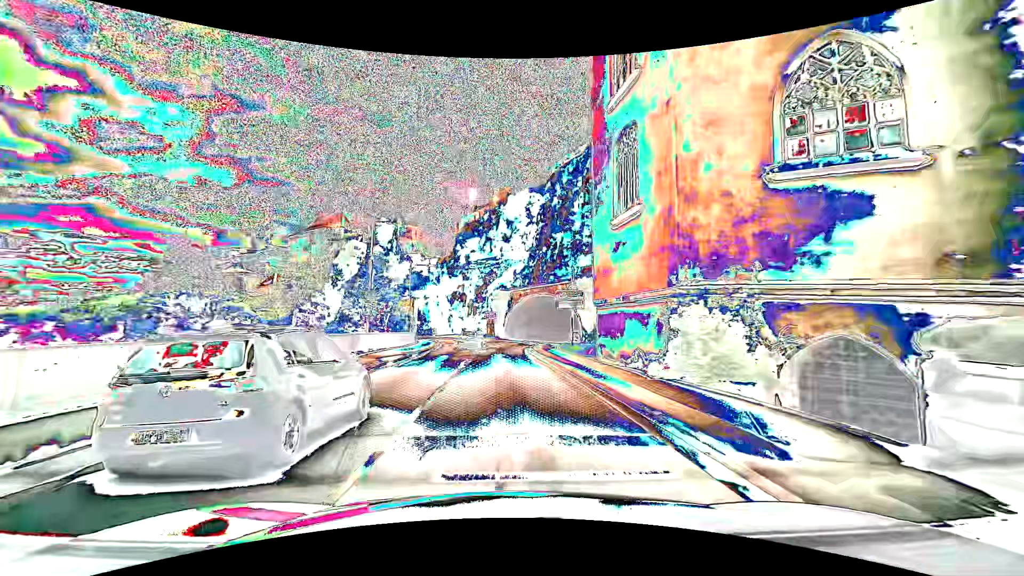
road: primary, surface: asphalt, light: Day
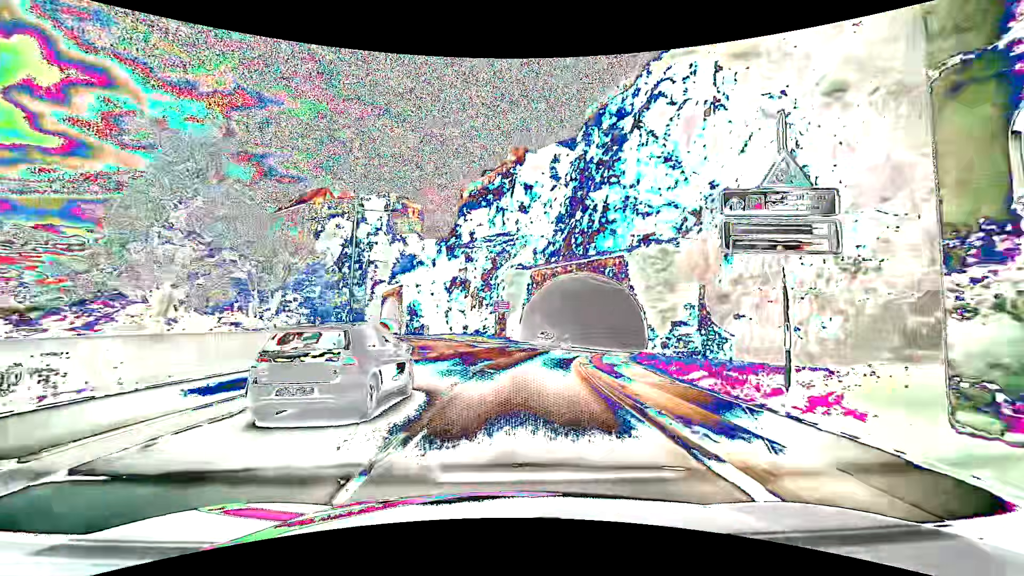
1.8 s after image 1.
(-0.5, +23.4) m; -2°
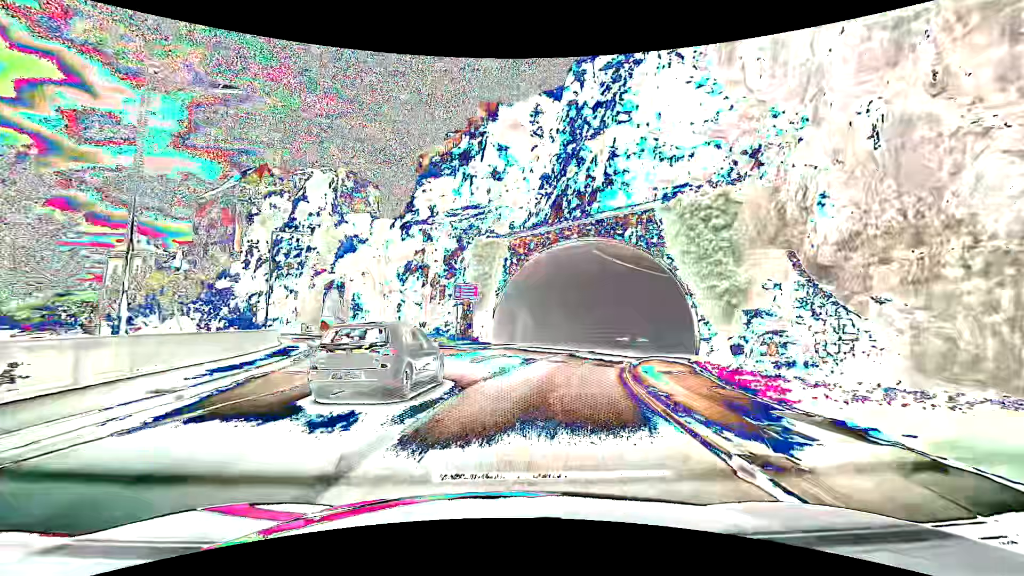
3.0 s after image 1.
(+0.3, +14.8) m; +2°
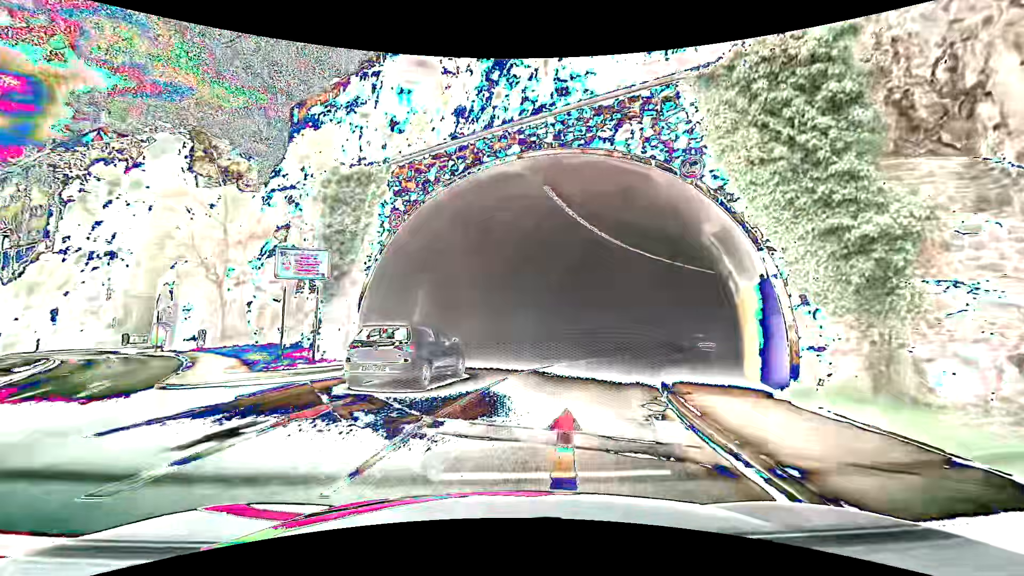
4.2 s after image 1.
(+1.2, +14.1) m; +10°
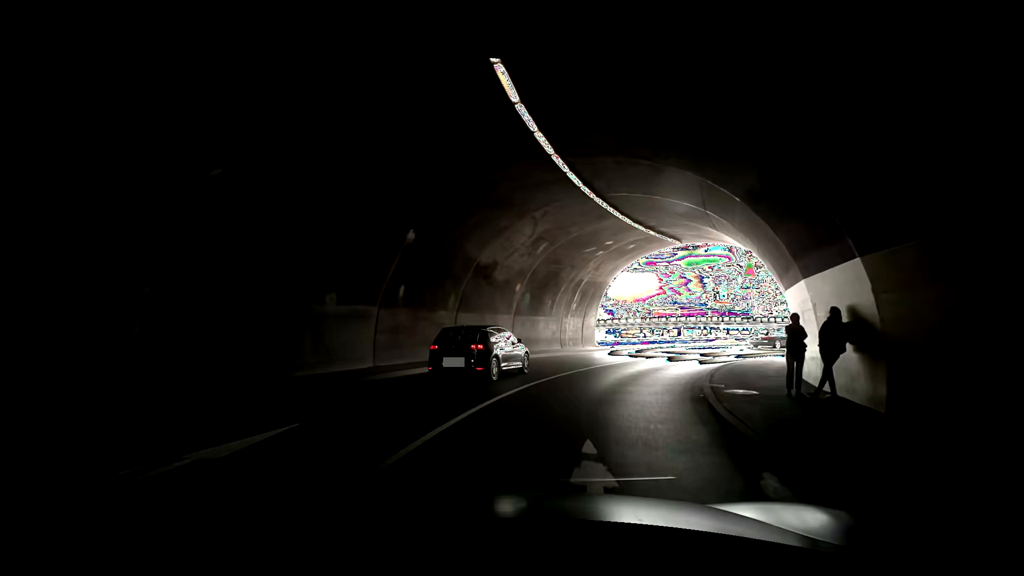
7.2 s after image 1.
(+8.9, +32.9) m; +26°
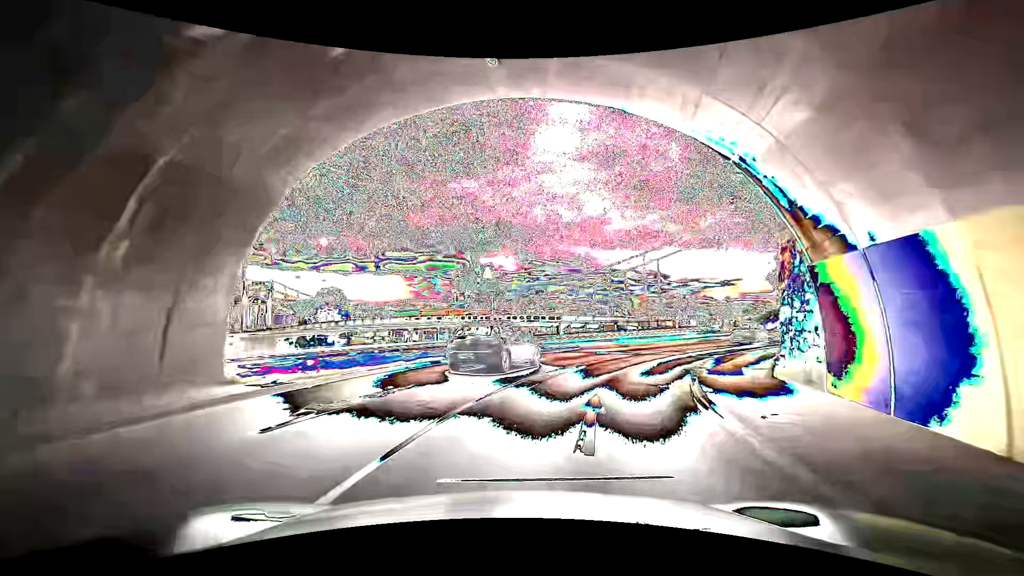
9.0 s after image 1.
(+1.1, +20.3) m; +9°
